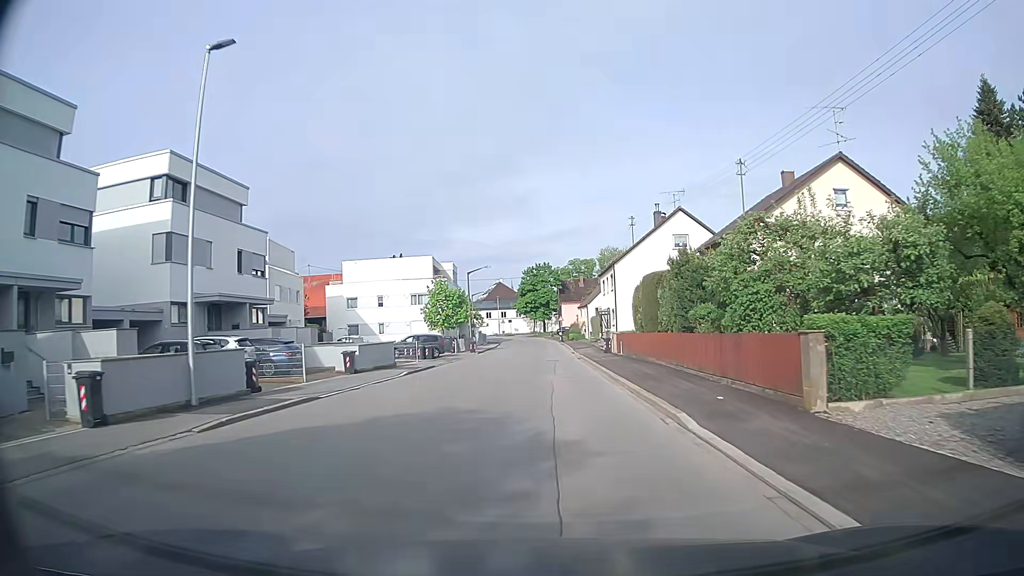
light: Day
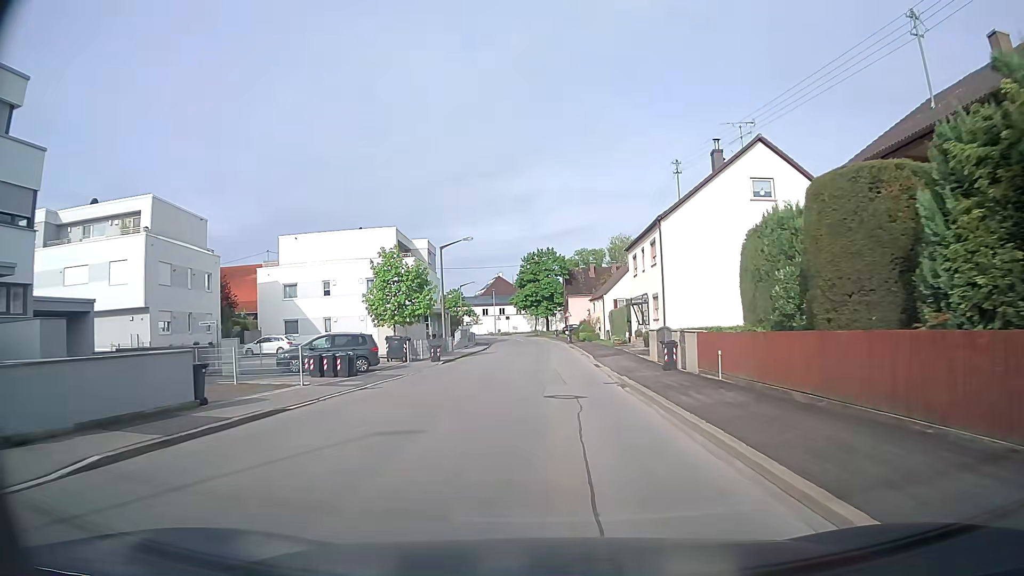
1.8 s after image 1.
(0.0, +20.2) m; 0°
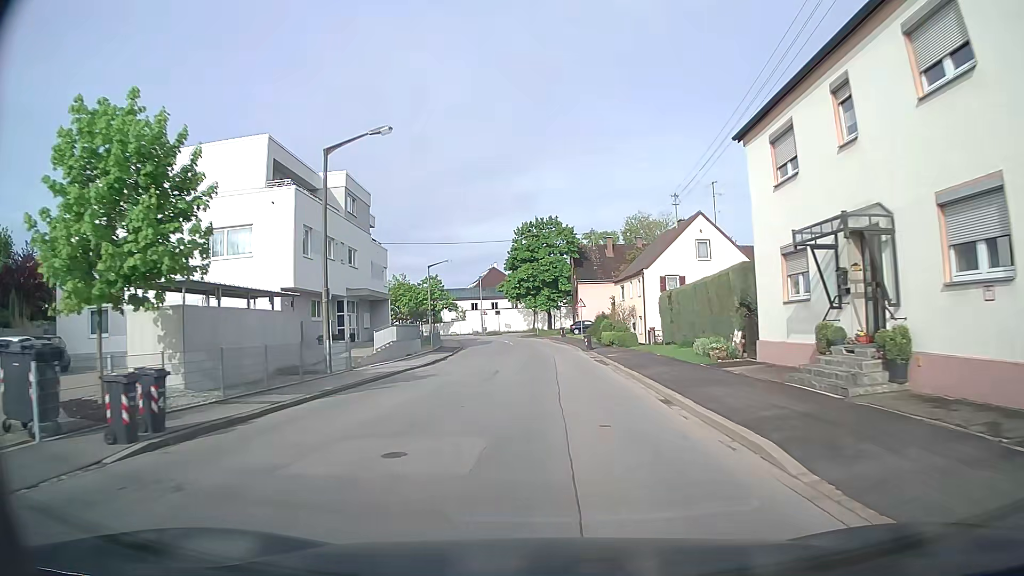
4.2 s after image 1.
(0.0, +27.3) m; 0°
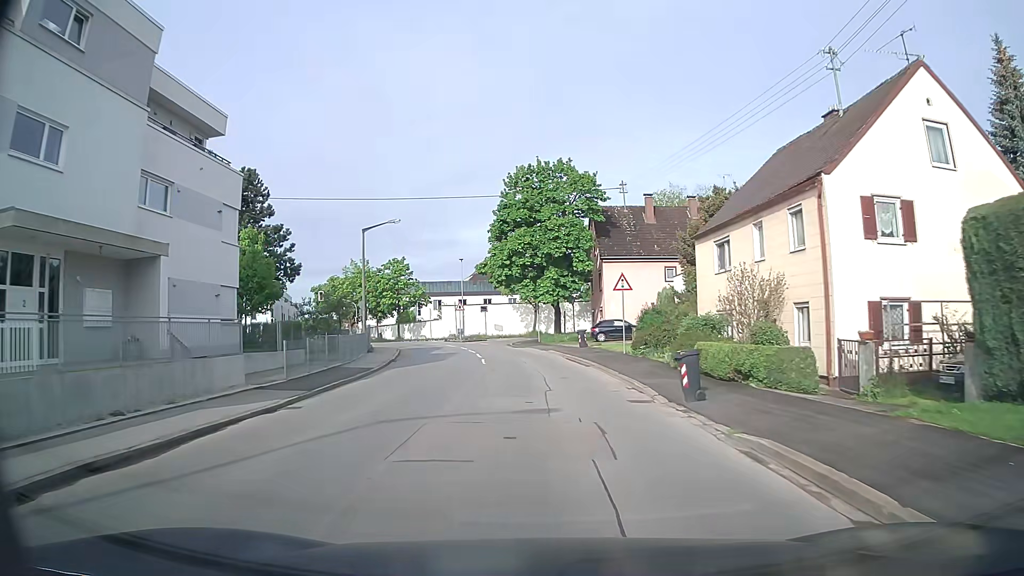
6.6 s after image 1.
(0.0, +26.9) m; 0°
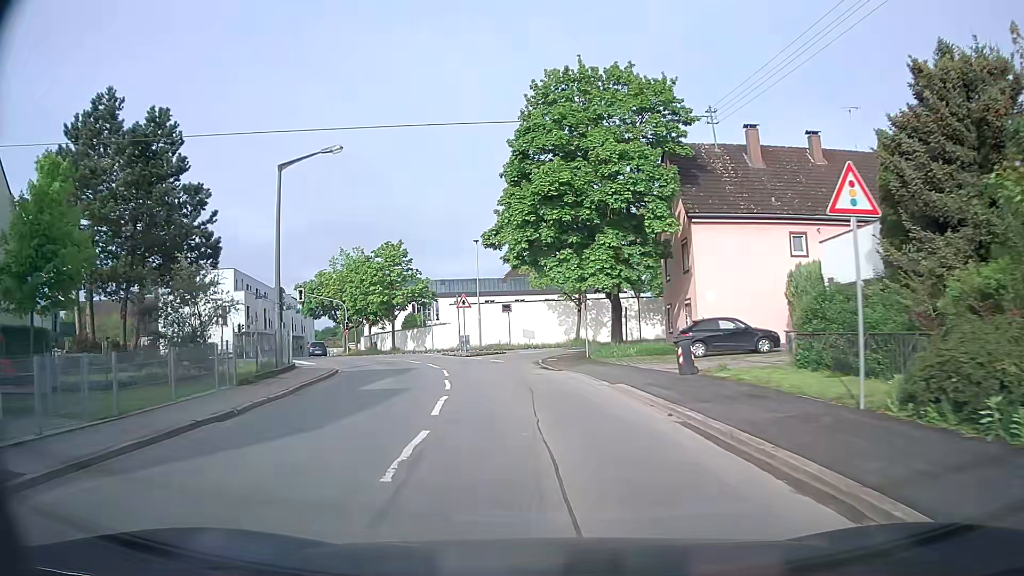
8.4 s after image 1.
(-0.4, +19.1) m; -3°
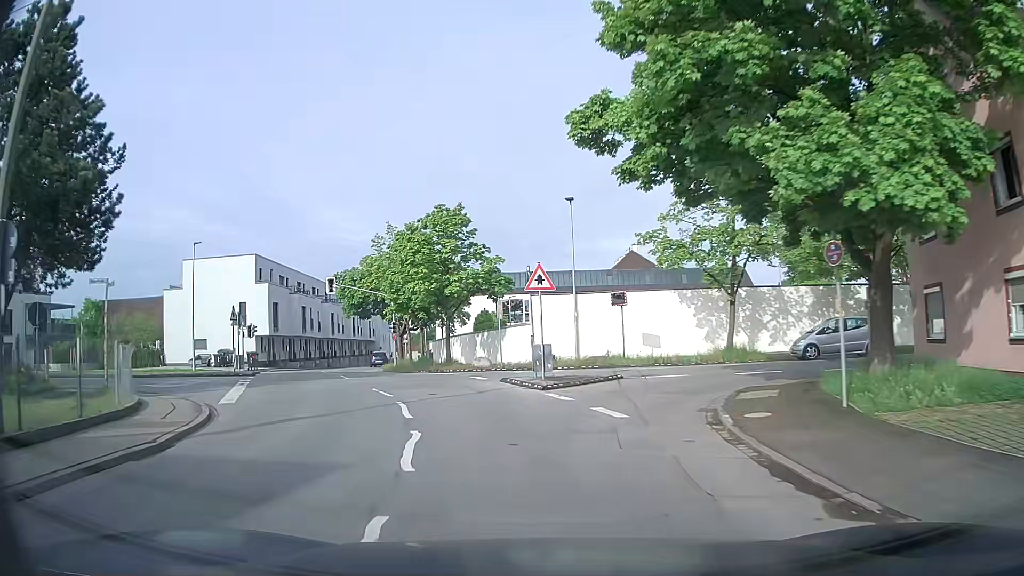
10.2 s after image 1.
(-1.3, +17.5) m; -8°
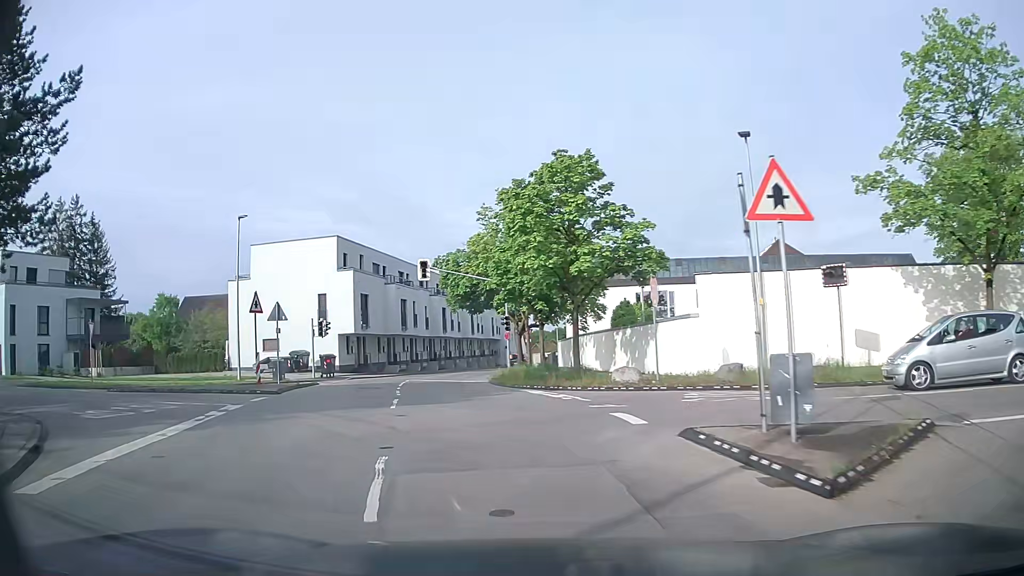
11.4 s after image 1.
(-1.1, +10.8) m; -11°
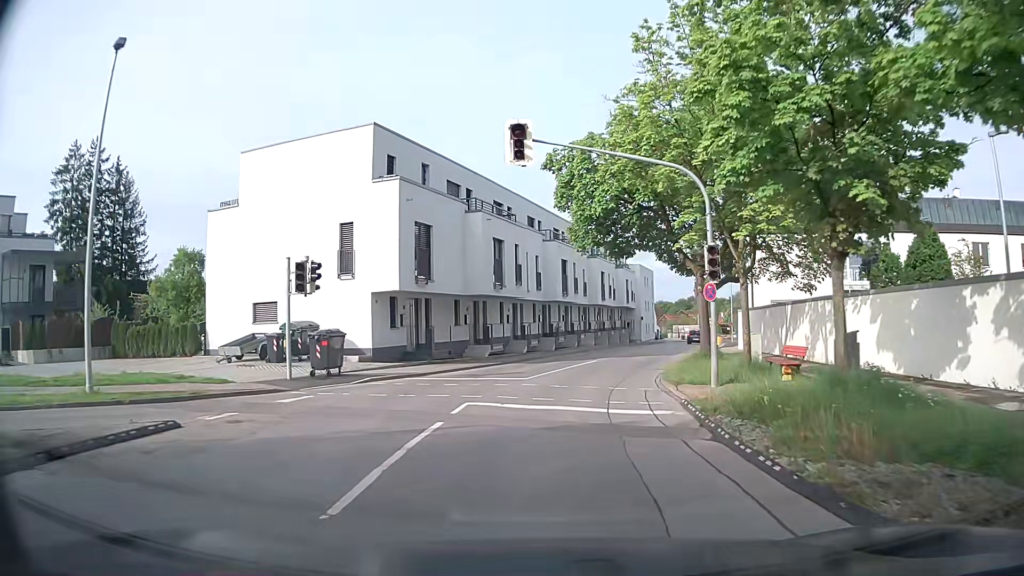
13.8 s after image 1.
(-3.1, +20.4) m; -11°
